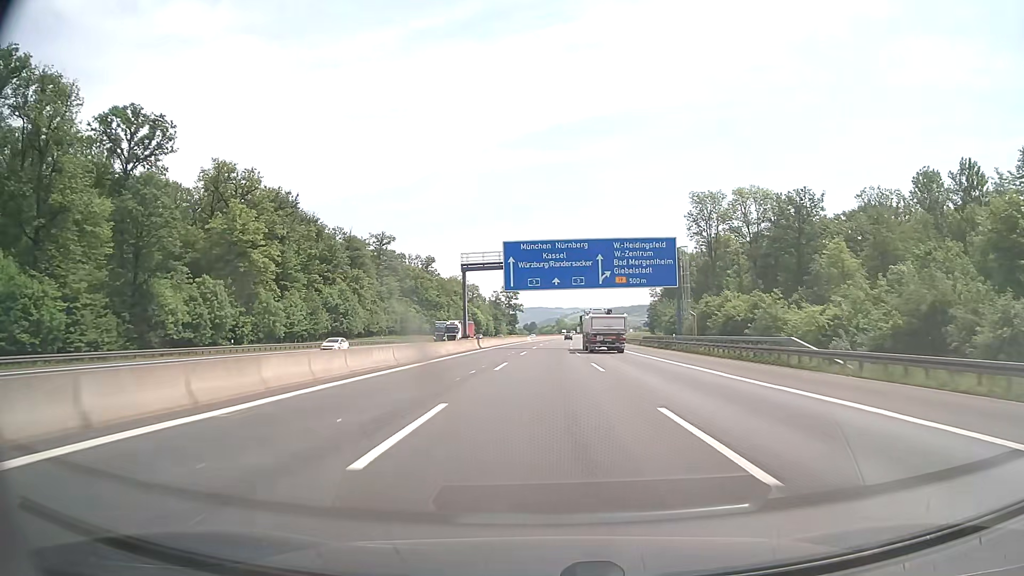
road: motorway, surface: asphalt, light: Day
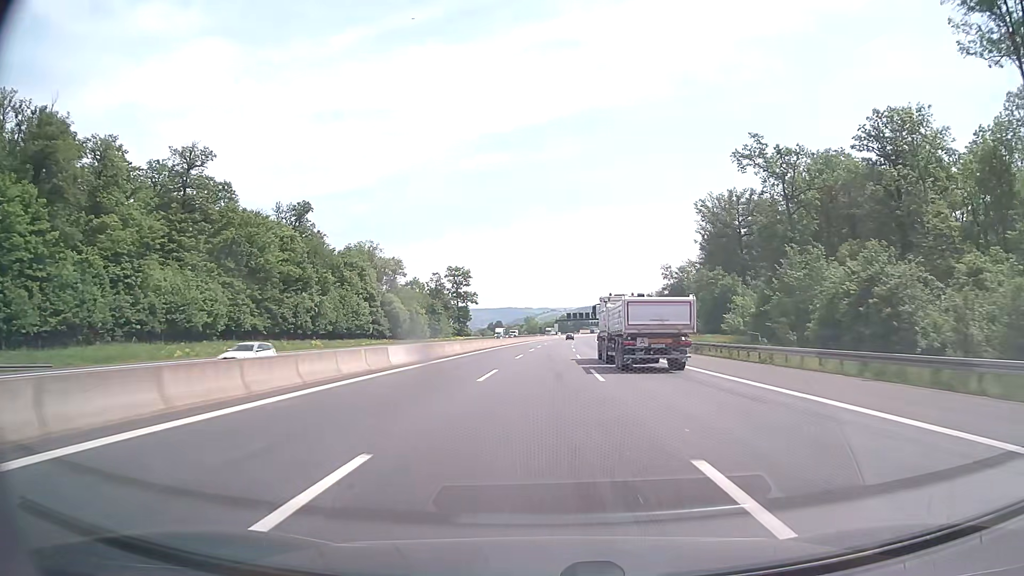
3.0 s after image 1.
(+2.1, +95.3) m; +2°
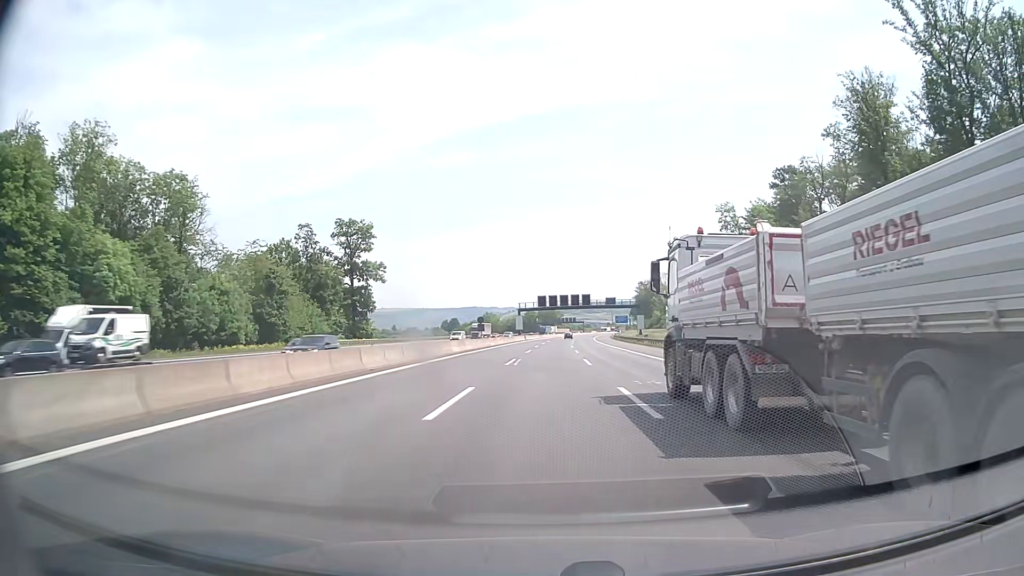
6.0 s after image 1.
(+2.2, +95.1) m; +3°
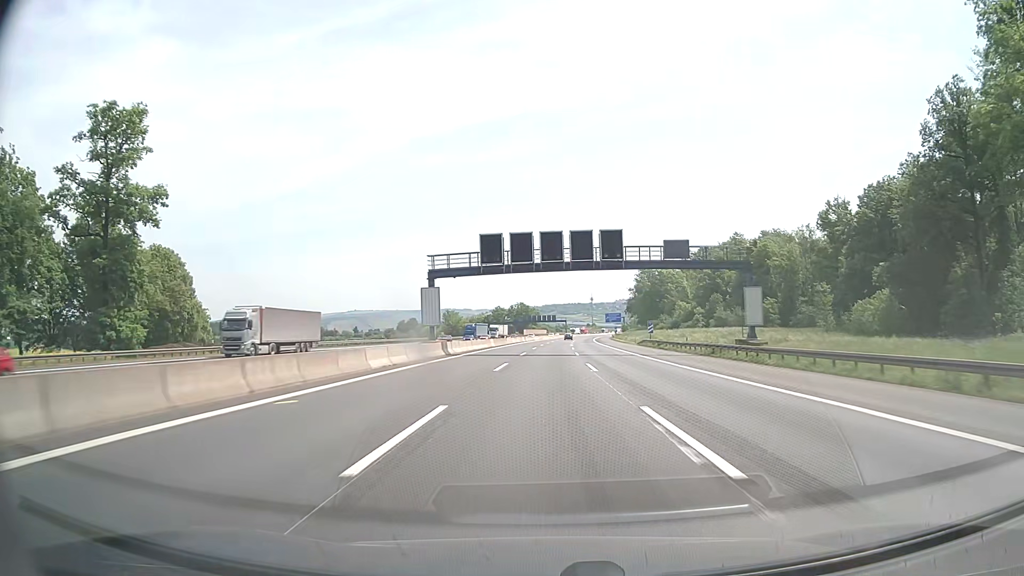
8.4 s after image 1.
(+1.1, +76.0) m; +2°
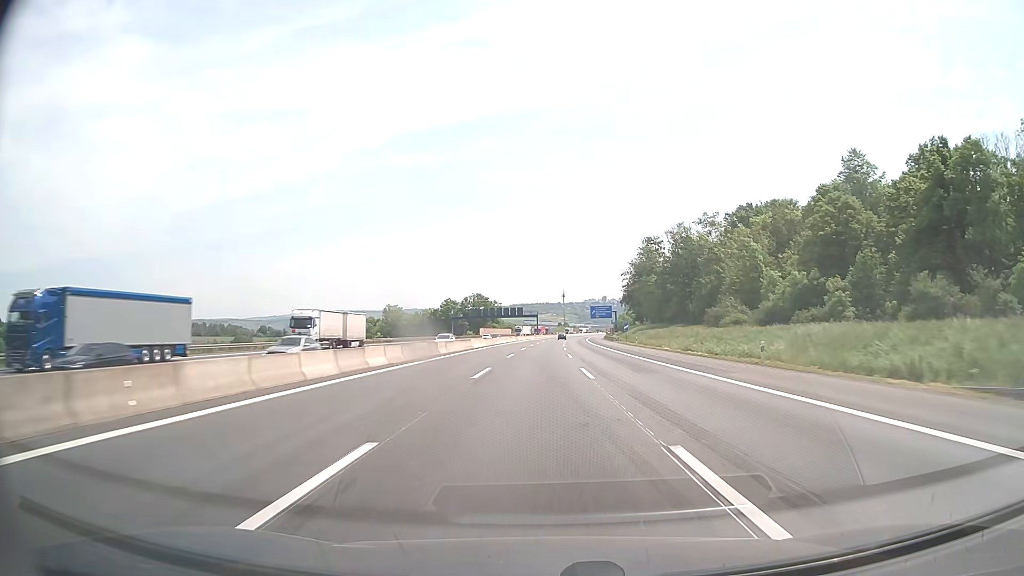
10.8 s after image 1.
(+1.5, +76.1) m; +3°
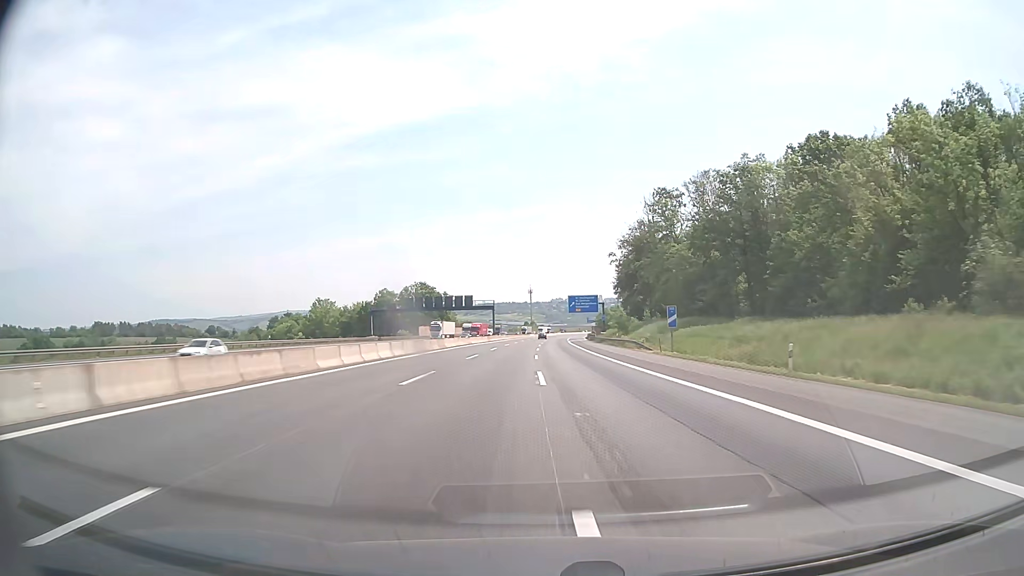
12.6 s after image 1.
(+1.4, +57.0) m; +3°
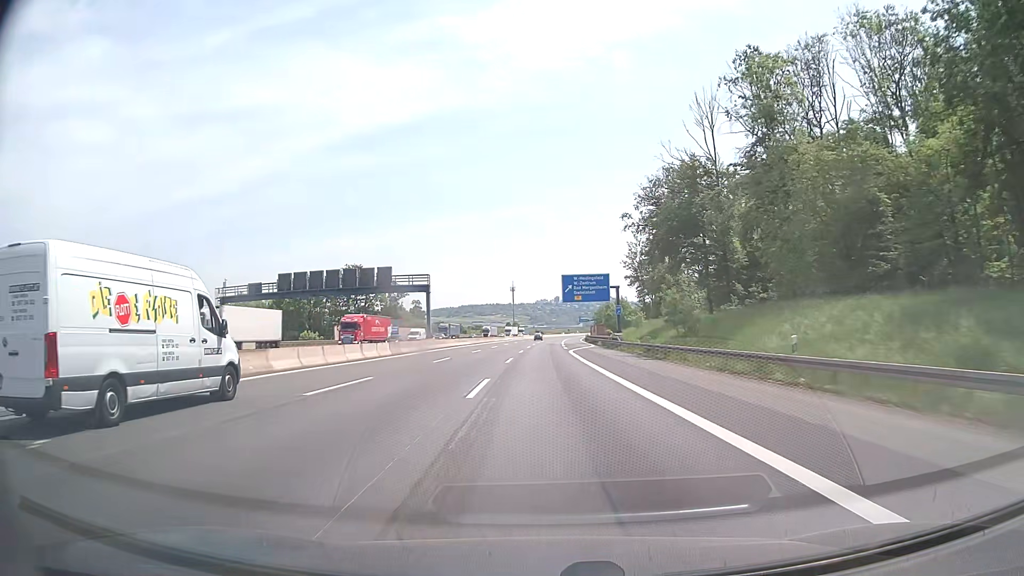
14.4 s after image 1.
(+1.0, +57.0) m; +1°
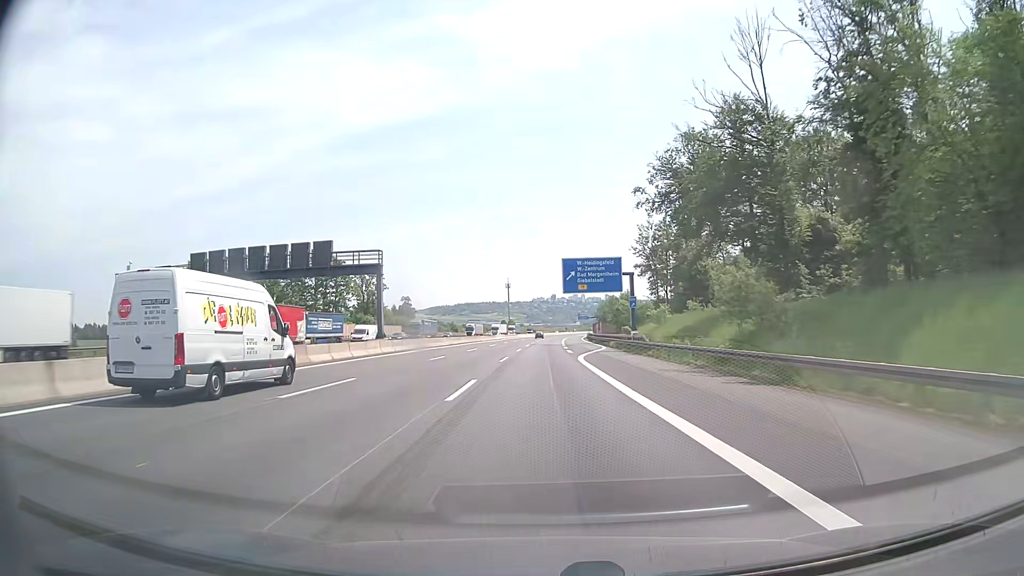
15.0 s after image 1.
(+0.1, +19.0) m; 0°
(0, +10) (0, +20) (0, +30) (0, +40) (0, +50) (0, +60) (0, +70) (+1, +80) (+1, +90) (+1, +100) m
